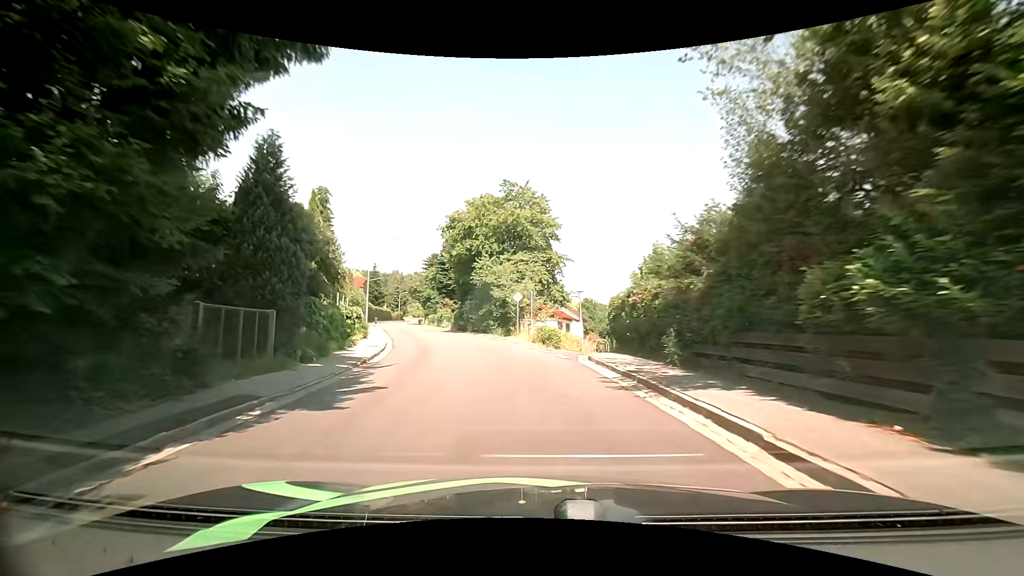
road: tertiary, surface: asphalt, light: Day
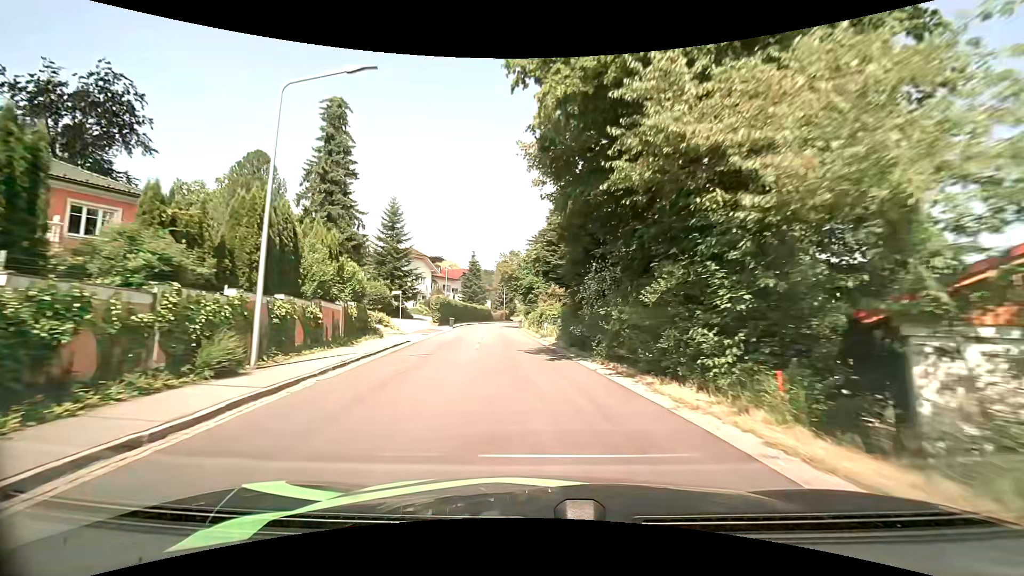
(-4.0, +28.9) m; -14°
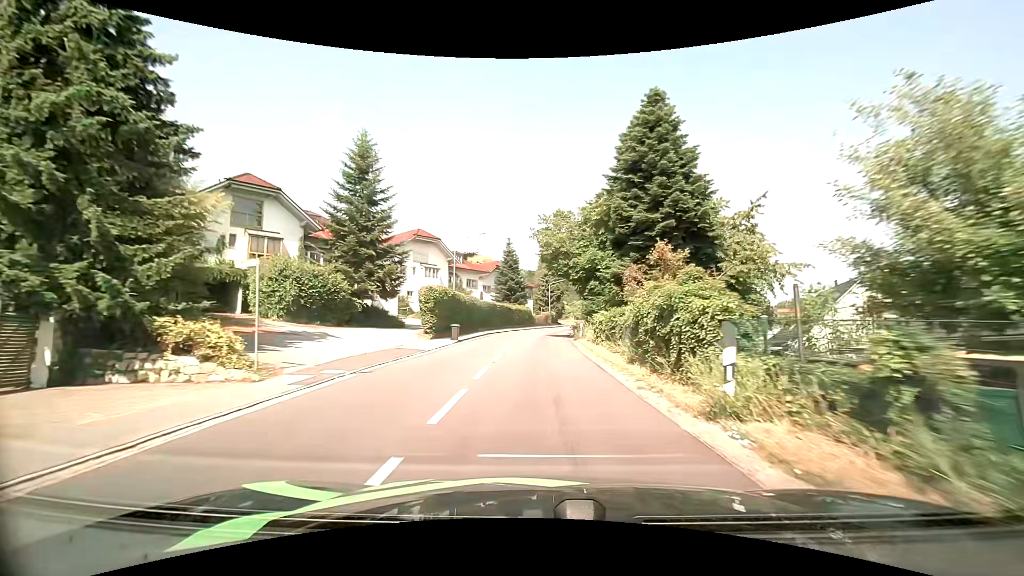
(-1.4, +23.0) m; -5°
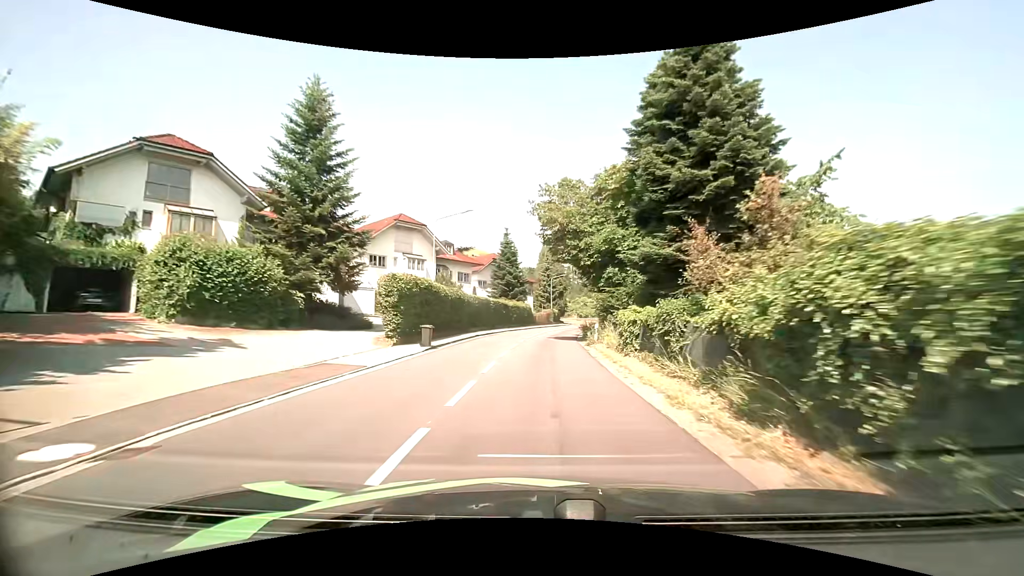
(-0.2, +7.8) m; -1°
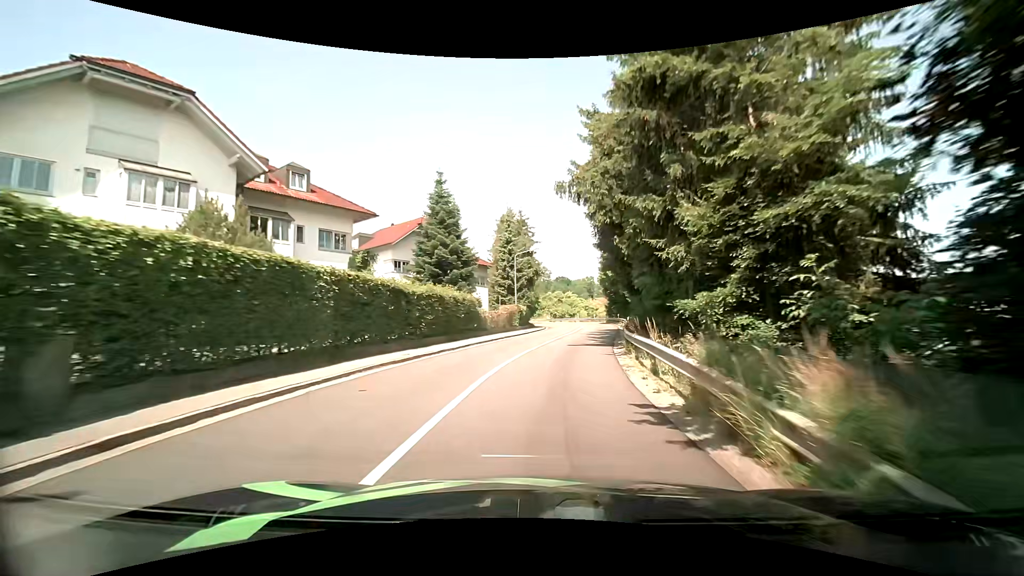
(+0.6, +30.8) m; +3°
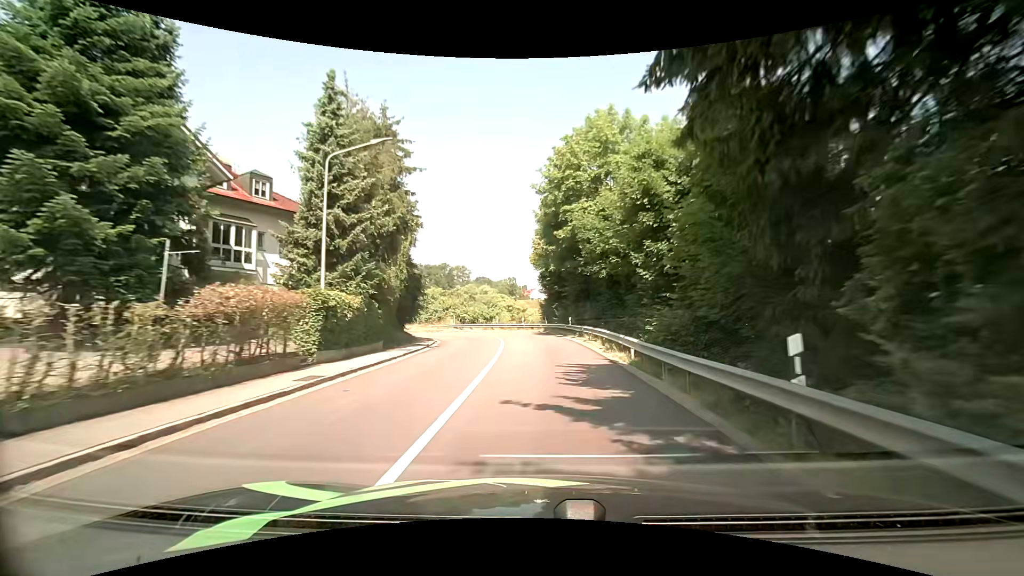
(+2.6, +30.1) m; +9°
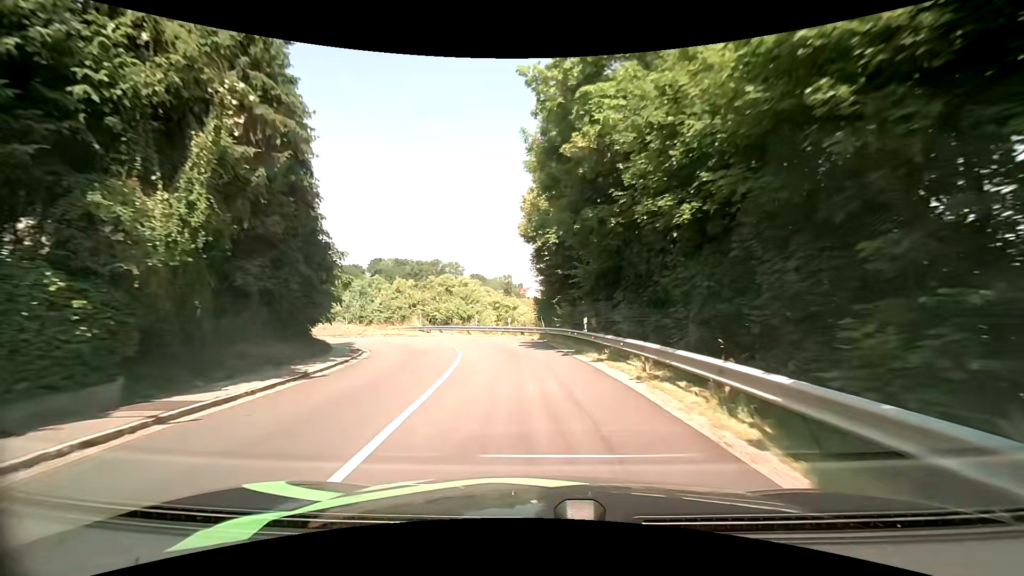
(+0.4, +14.5) m; +2°
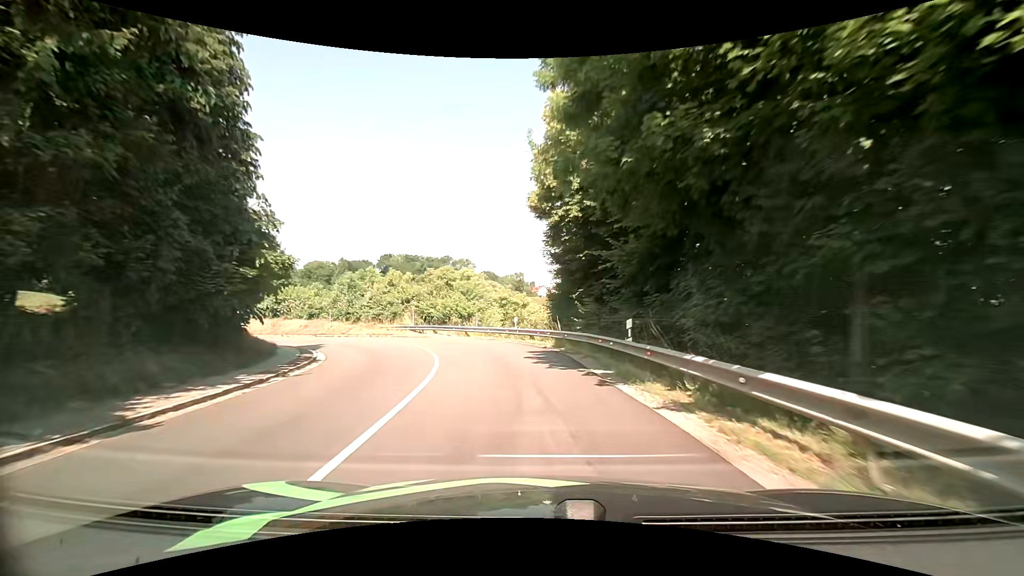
(-0.1, +6.8) m; -1°
(0, +10) (-2, +20) (-6, +29) (-13, +36) (-22, +41) (-31, +44) (-41, +43) (-51, +41) (-61, +38) (-70, +34) m
